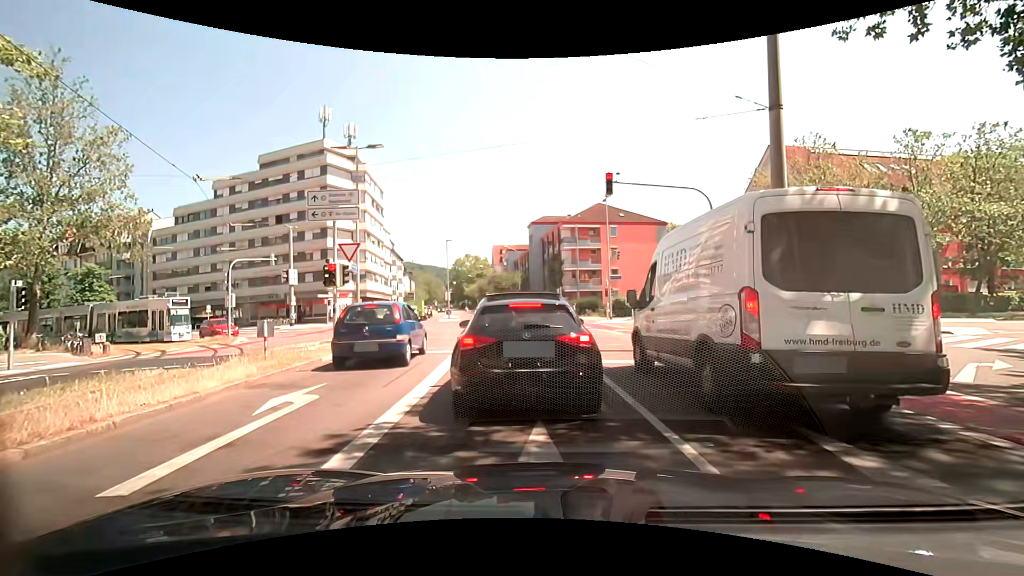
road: secondary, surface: asphalt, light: Day
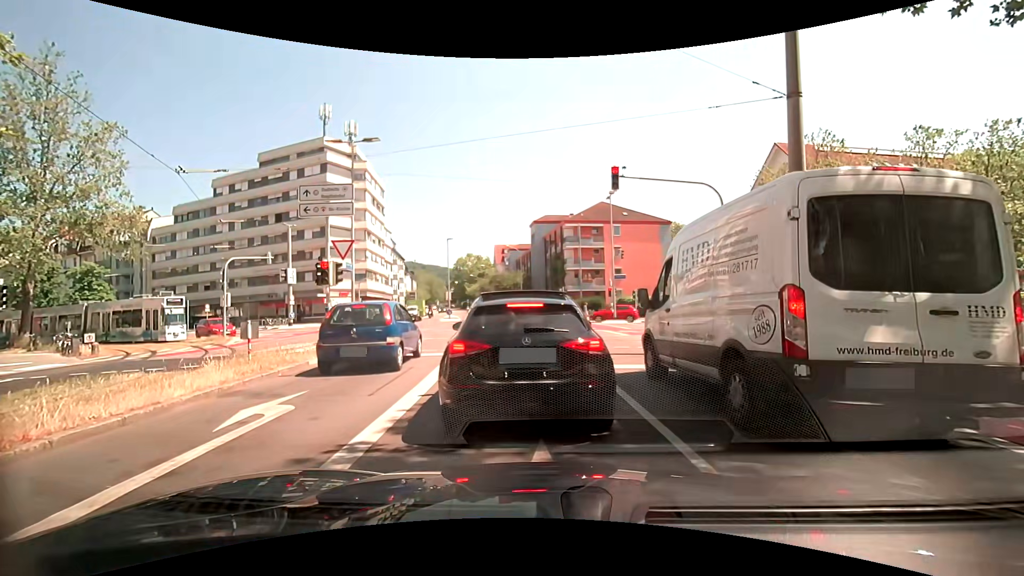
(0.0, +0.7) m; +2°
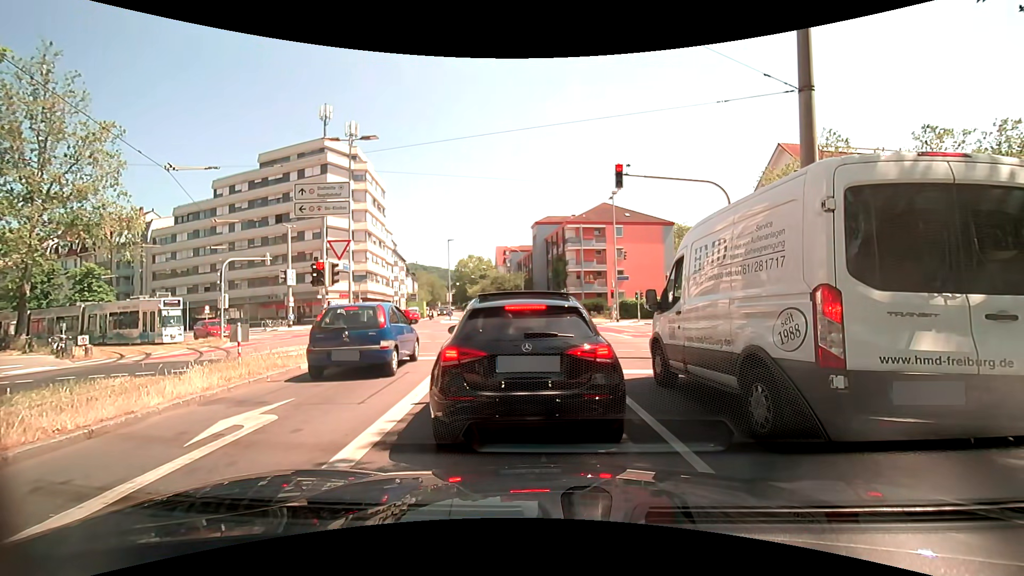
(0.0, +0.5) m; 0°
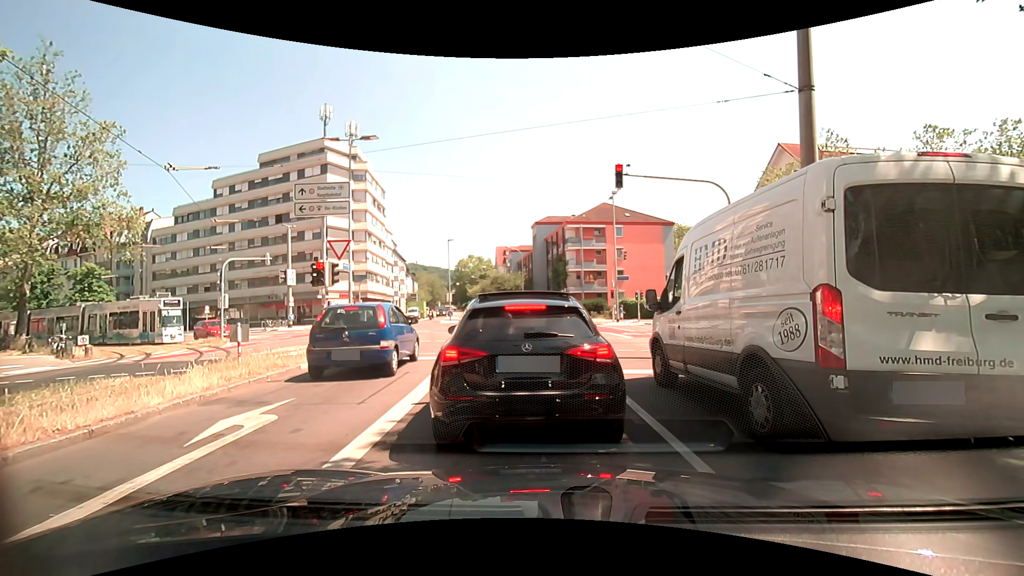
(0.0, 0.0) m; 0°
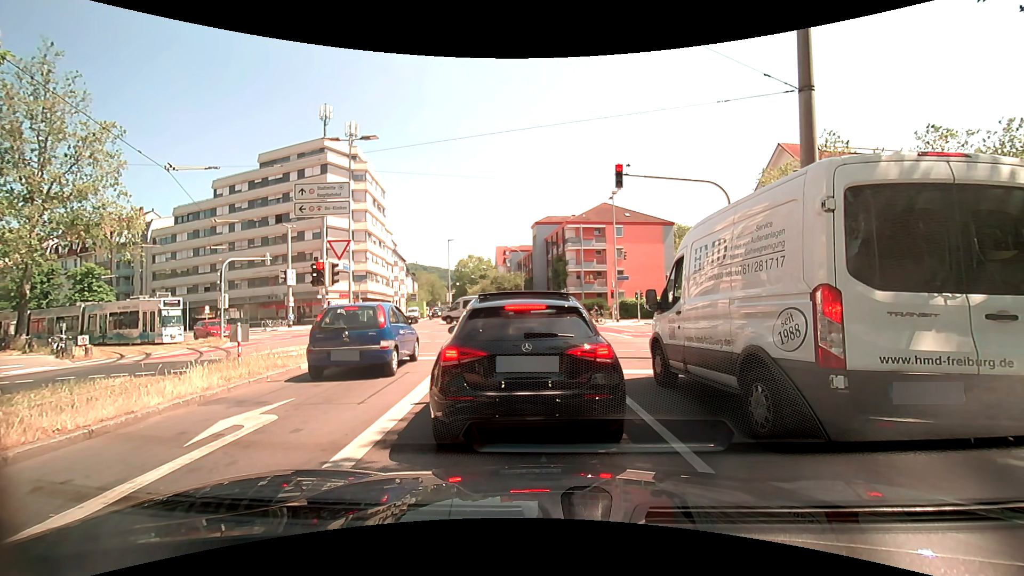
(0.0, 0.0) m; 0°
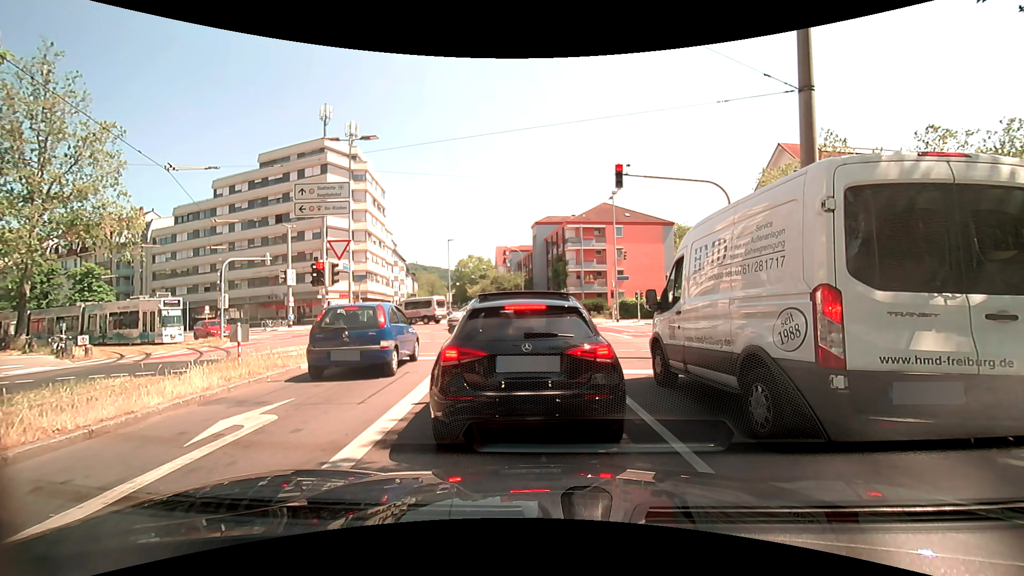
(0.0, 0.0) m; 0°
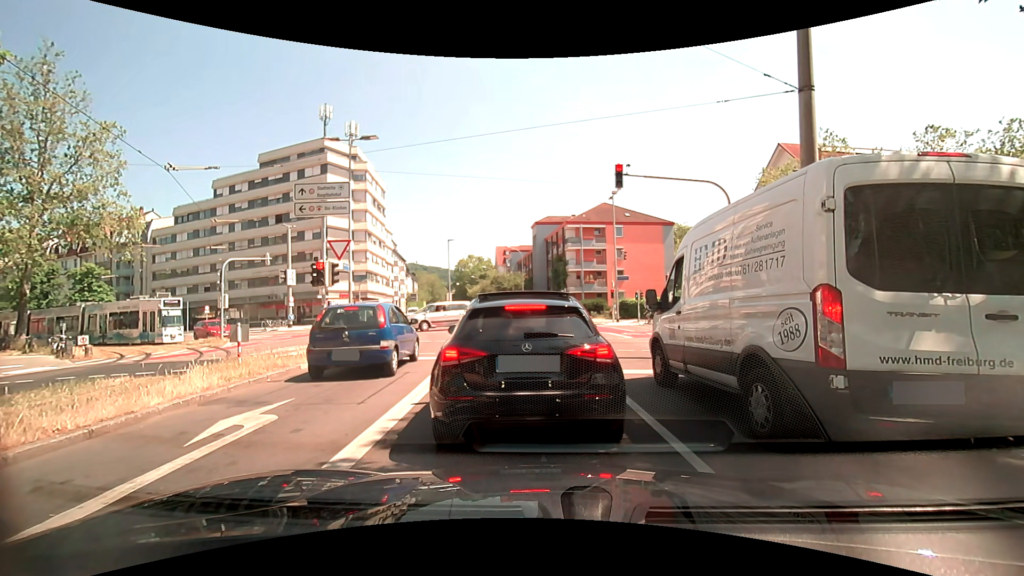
(0.0, 0.0) m; 0°
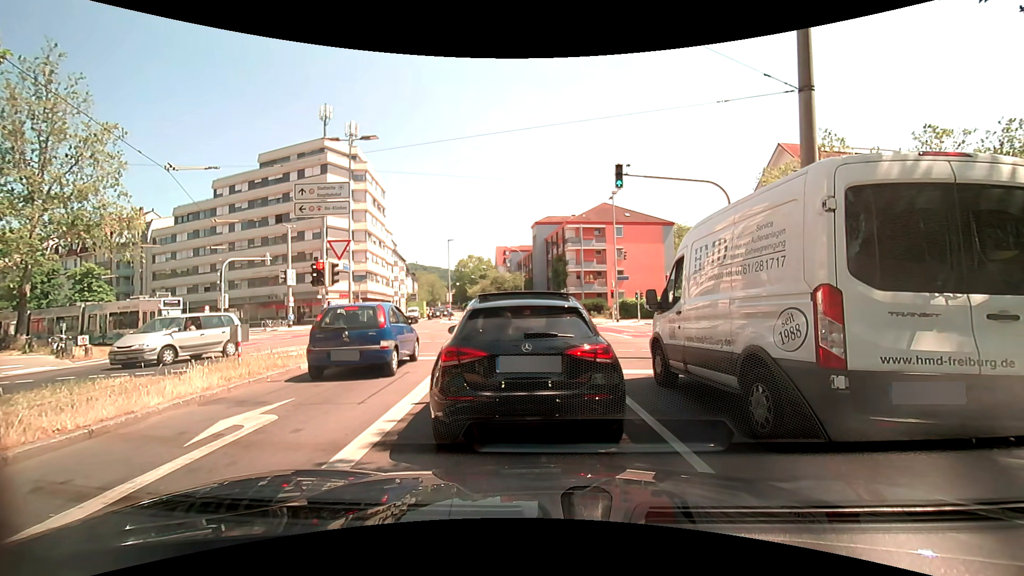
(0.0, 0.0) m; 0°
